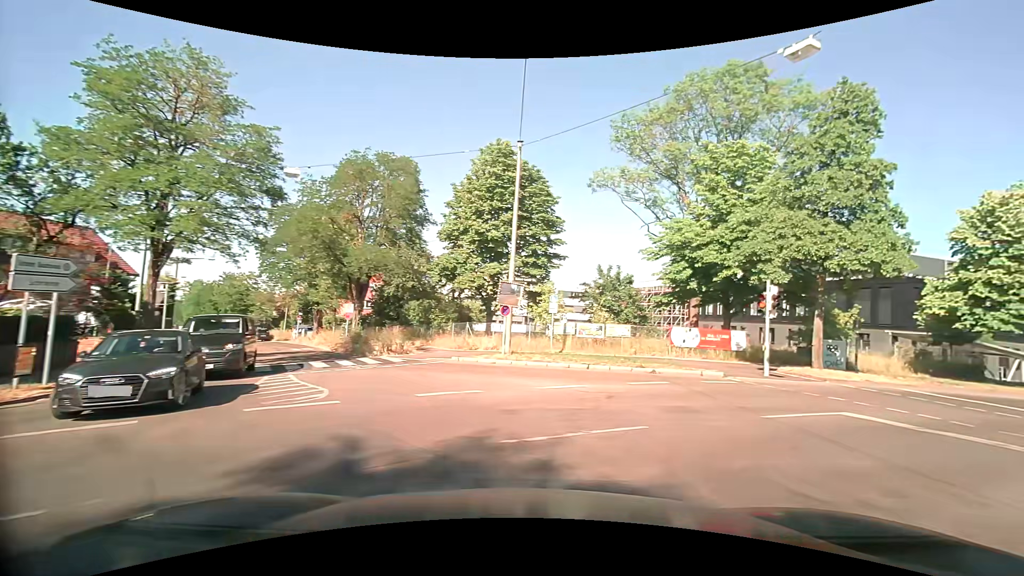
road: residential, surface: asphalt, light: Day
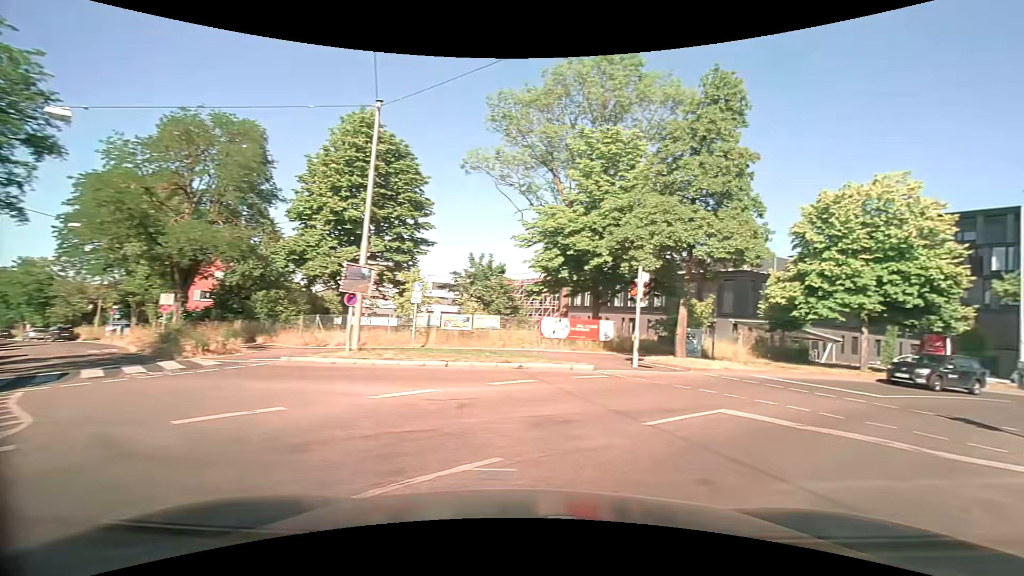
(+0.4, +2.7) m; +15°
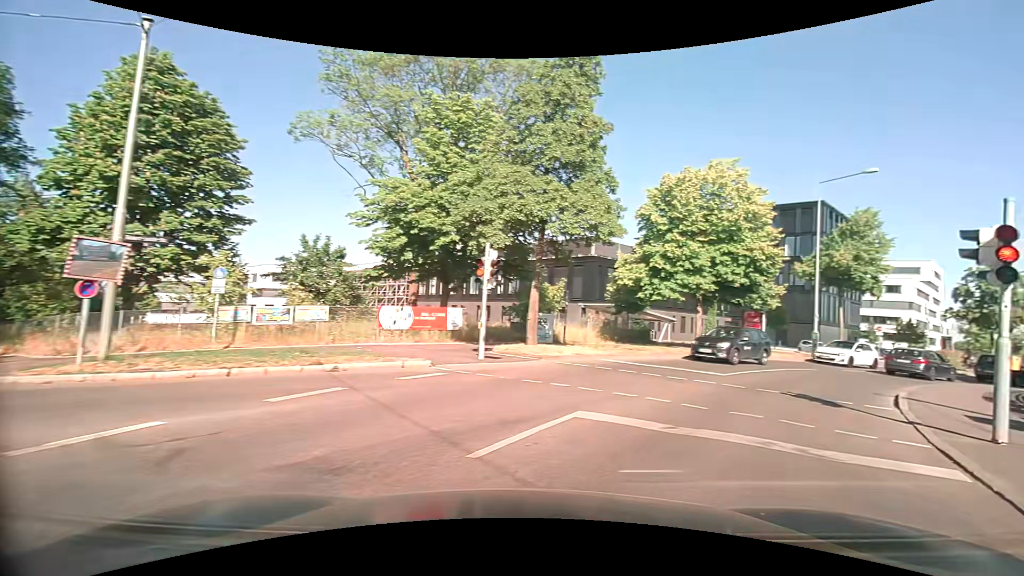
(+0.4, +2.8) m; +17°
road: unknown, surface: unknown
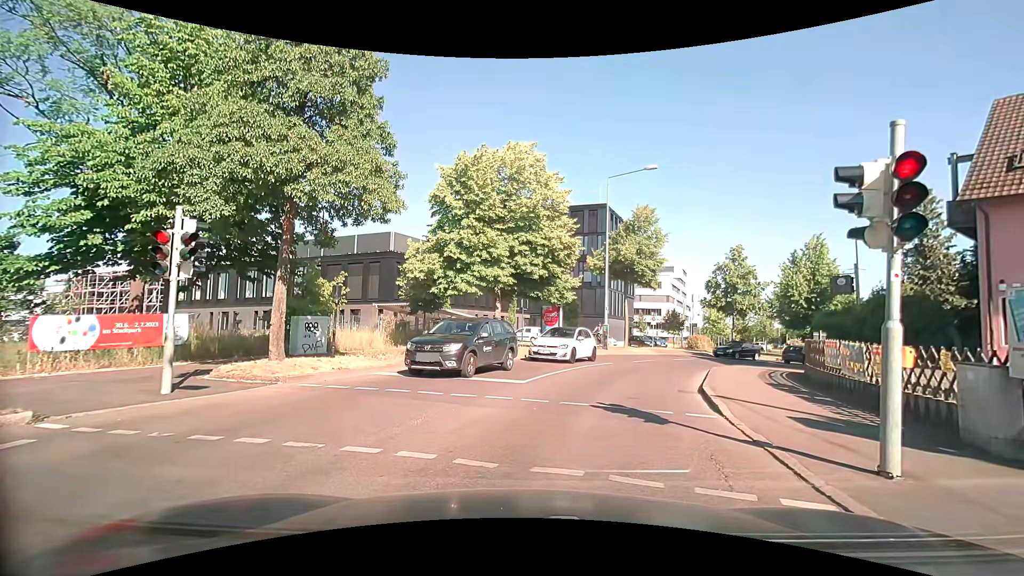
(+0.7, +3.9) m; +19°
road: tertiary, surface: asphalt
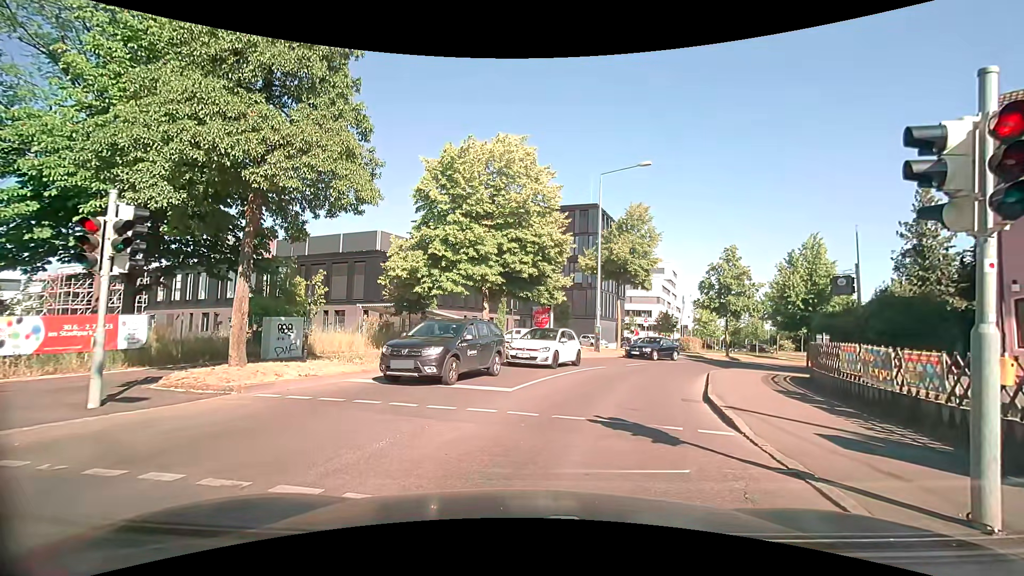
(0.0, +1.2) m; 0°
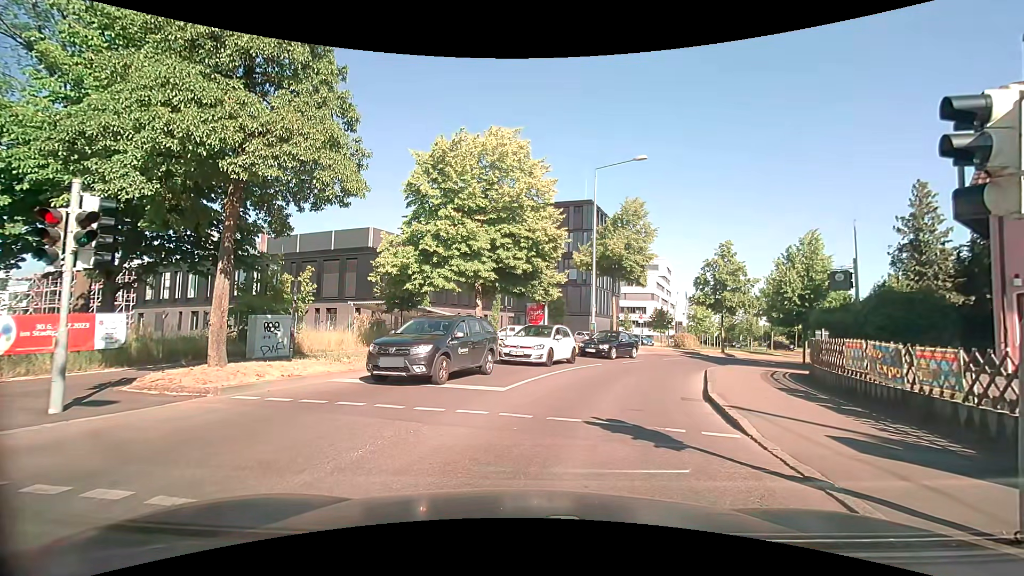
(0.0, +0.5) m; 0°
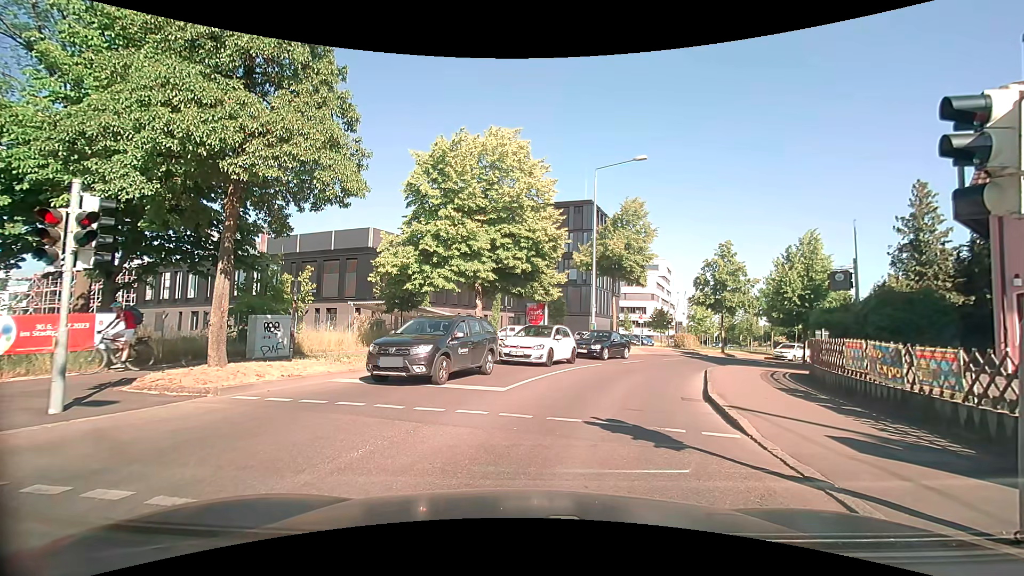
(0.0, 0.0) m; 0°
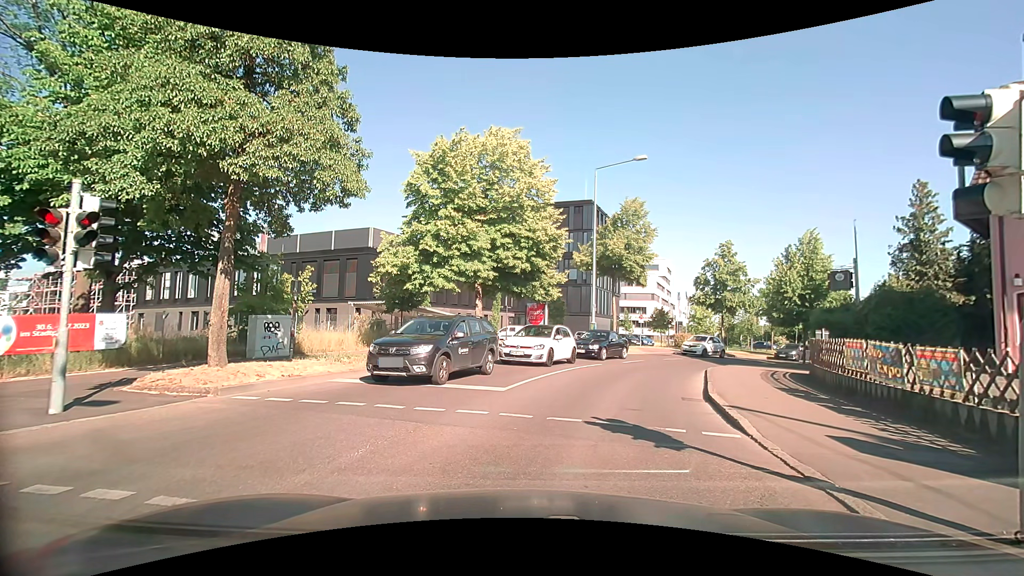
(0.0, 0.0) m; 0°
